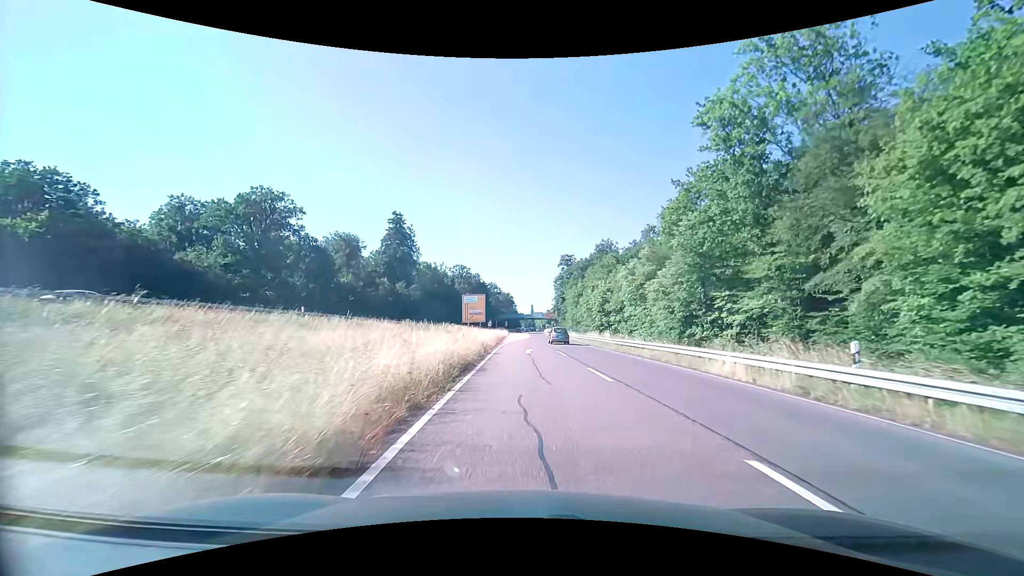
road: trunk_link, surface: asphalt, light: Day
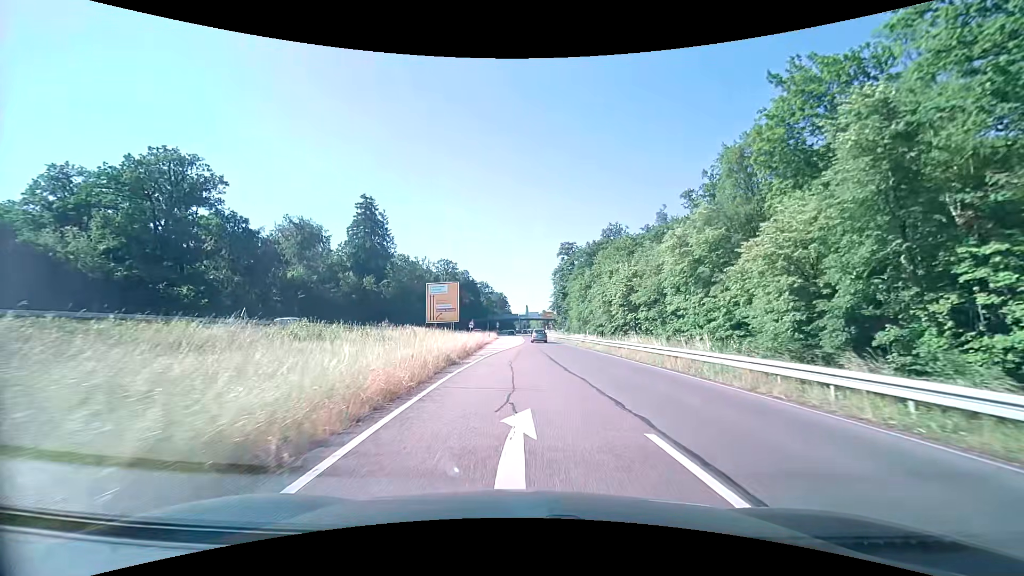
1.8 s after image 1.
(+0.4, +22.7) m; +1°
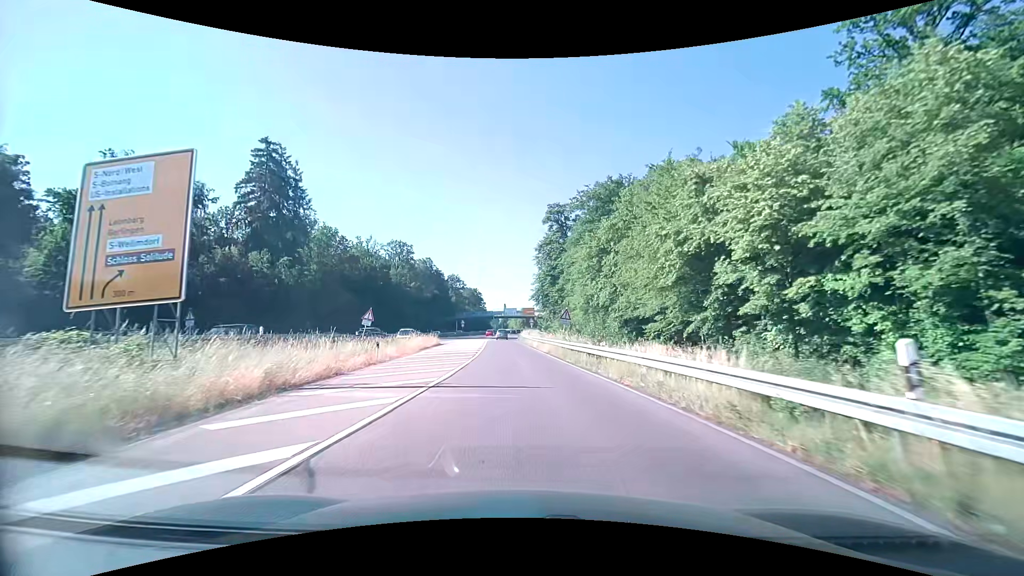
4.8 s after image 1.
(+0.9, +37.6) m; +2°
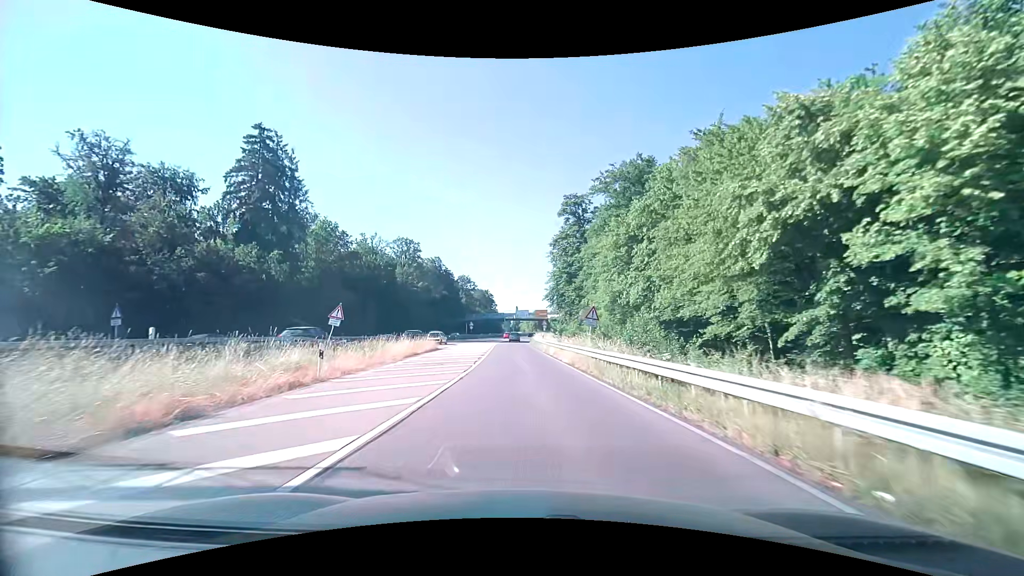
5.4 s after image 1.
(-0.1, +7.6) m; -2°
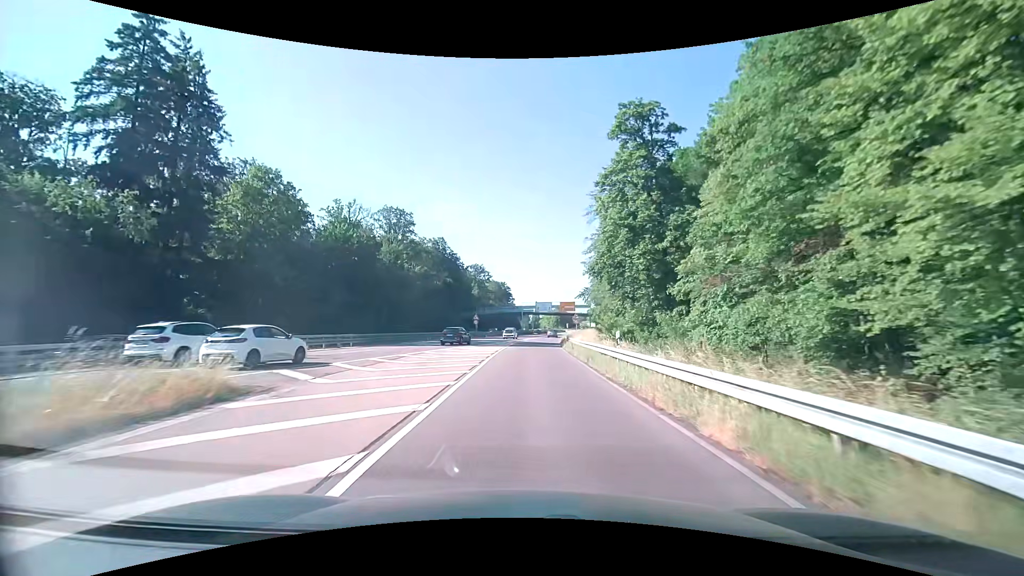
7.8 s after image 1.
(-0.8, +30.6) m; -2°
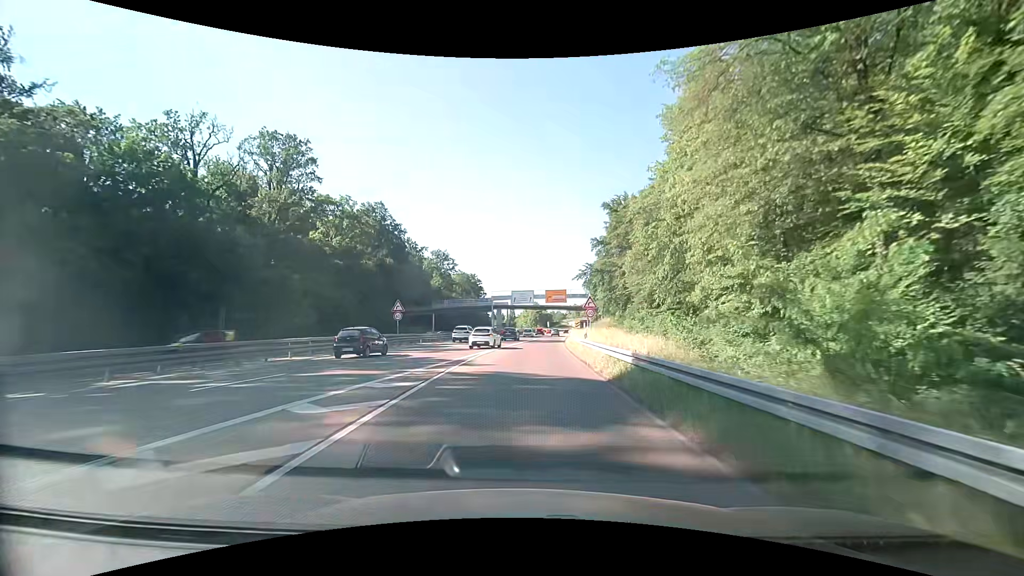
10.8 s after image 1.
(+0.4, +39.4) m; +3°
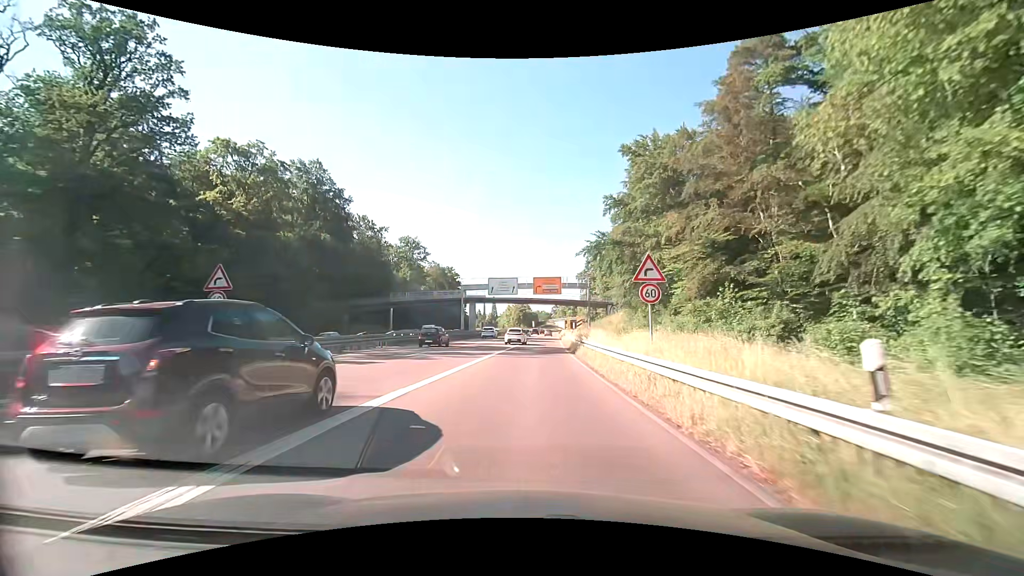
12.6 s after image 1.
(+0.2, +24.0) m; +2°
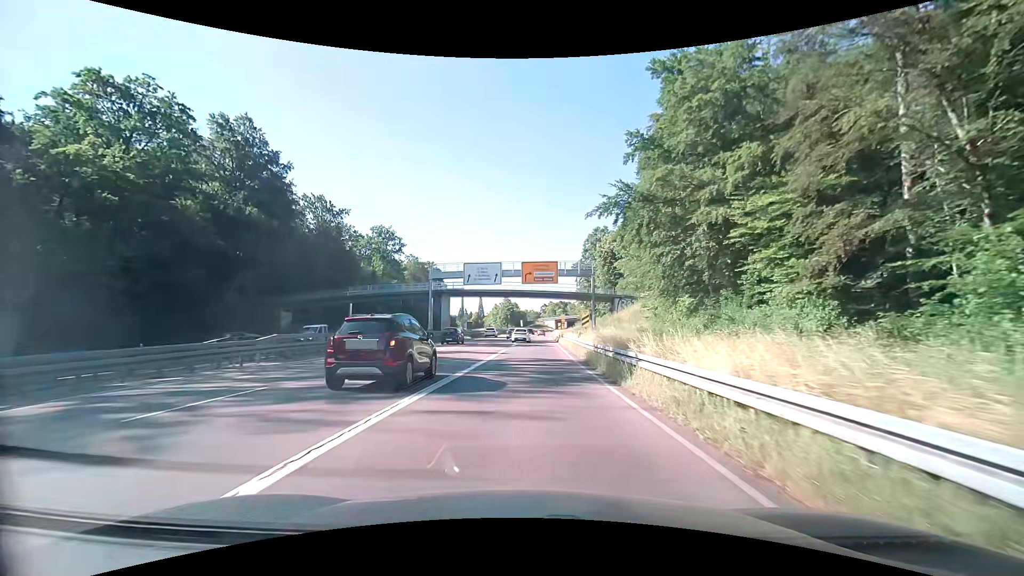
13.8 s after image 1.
(+0.2, +16.2) m; +1°
(0, +10) (0, +20) (+1, +30) (+1, +40) (+1, +50) (+1, +60) (+2, +70) (+2, +80) (+2, +90) (+3, +100) m
